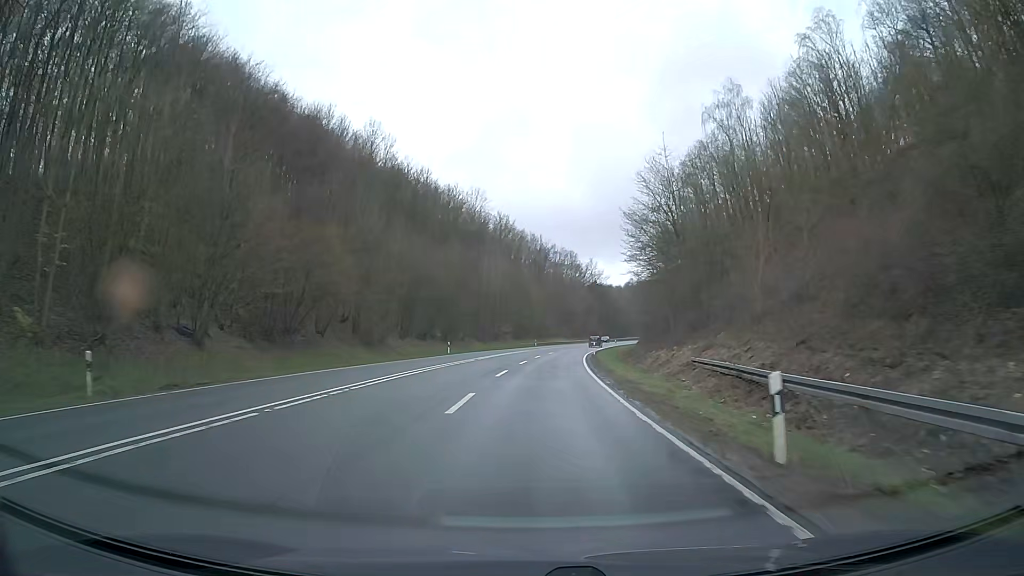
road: primary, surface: asphalt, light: Day
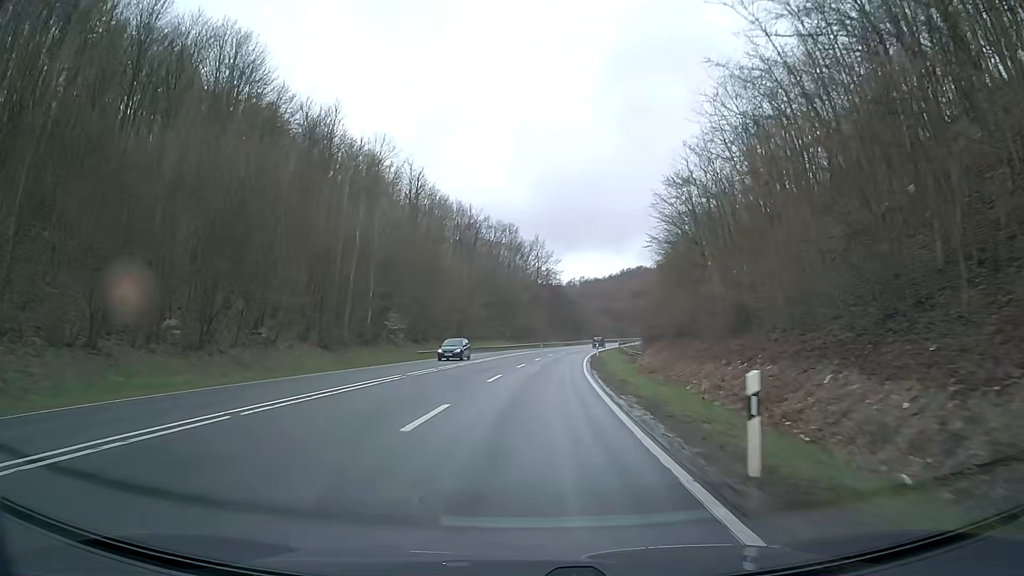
(+2.5, +50.1) m; +5°
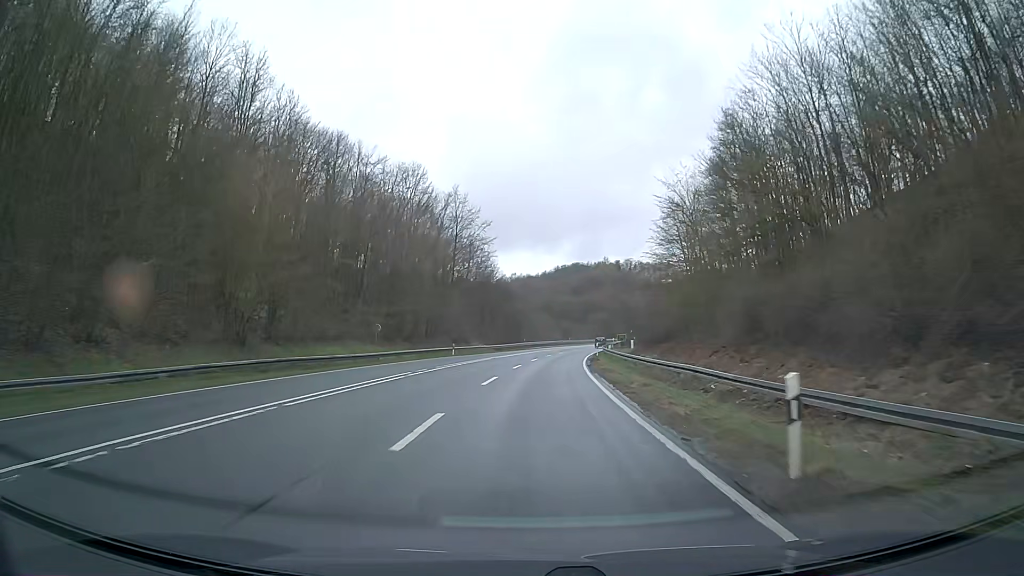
(+2.3, +50.1) m; +6°
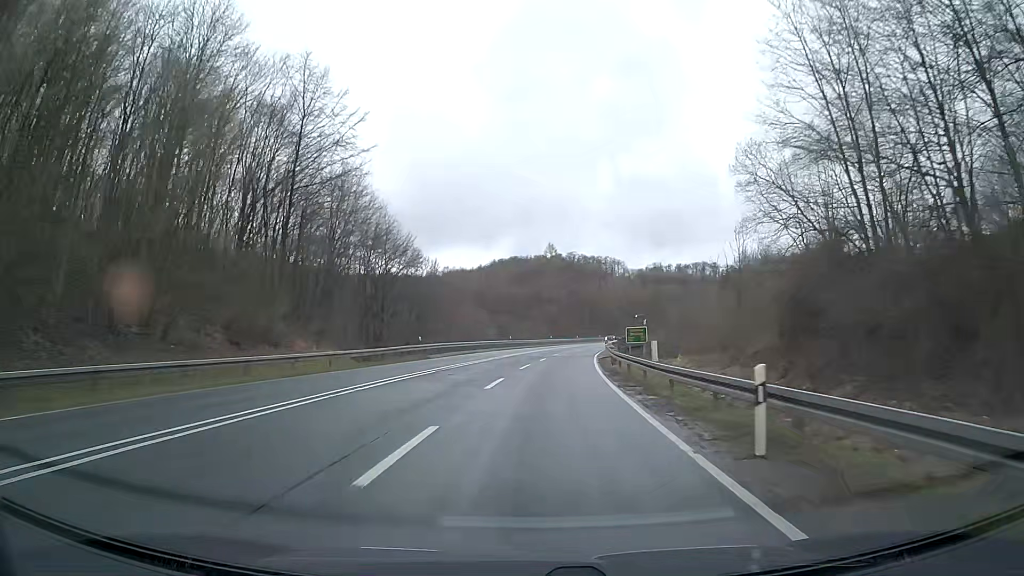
(+2.3, +50.1) m; +5°
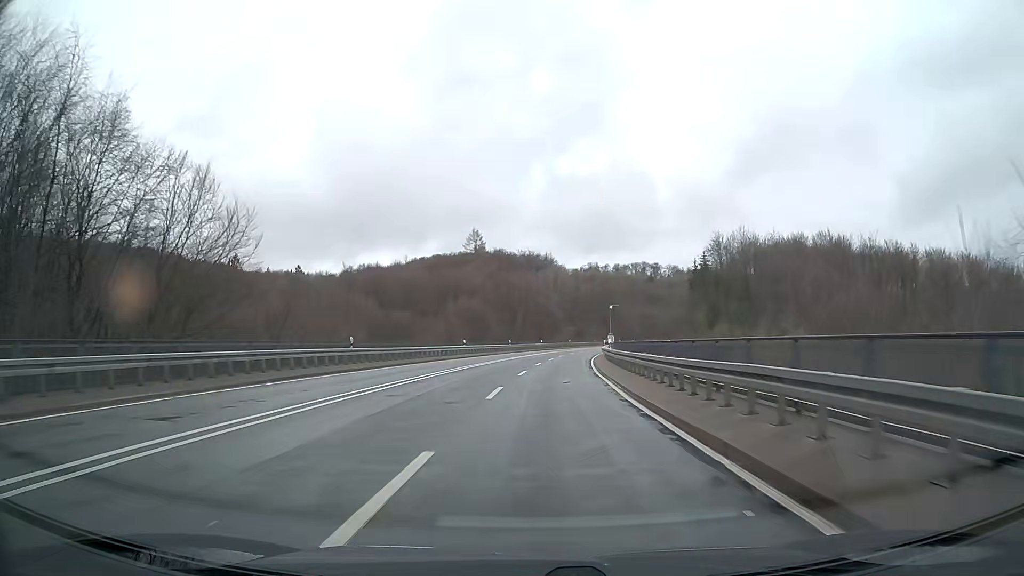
(+2.6, +50.1) m; +6°
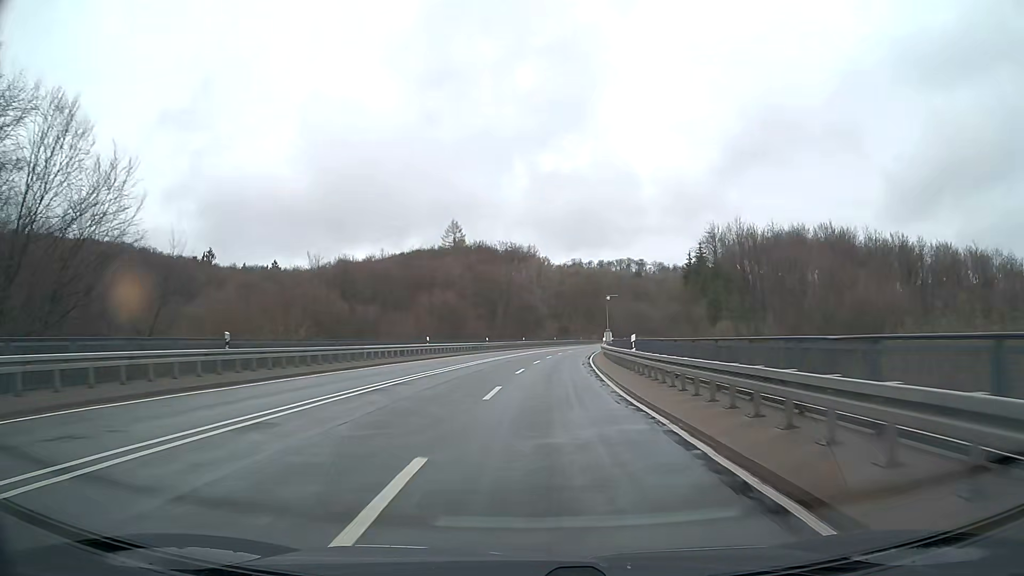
(+0.1, +12.5) m; +2°
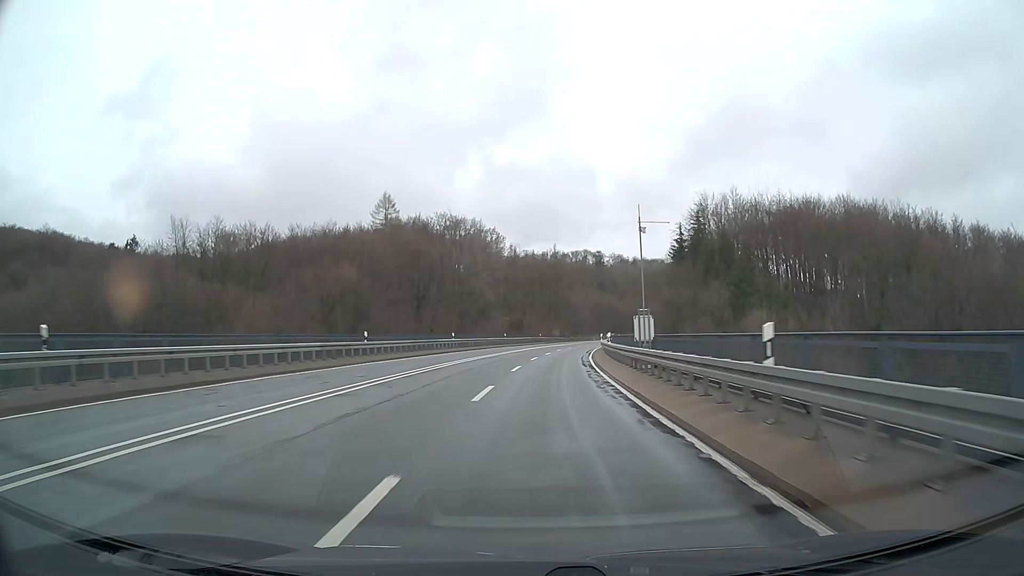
(+1.4, +37.5) m; +4°
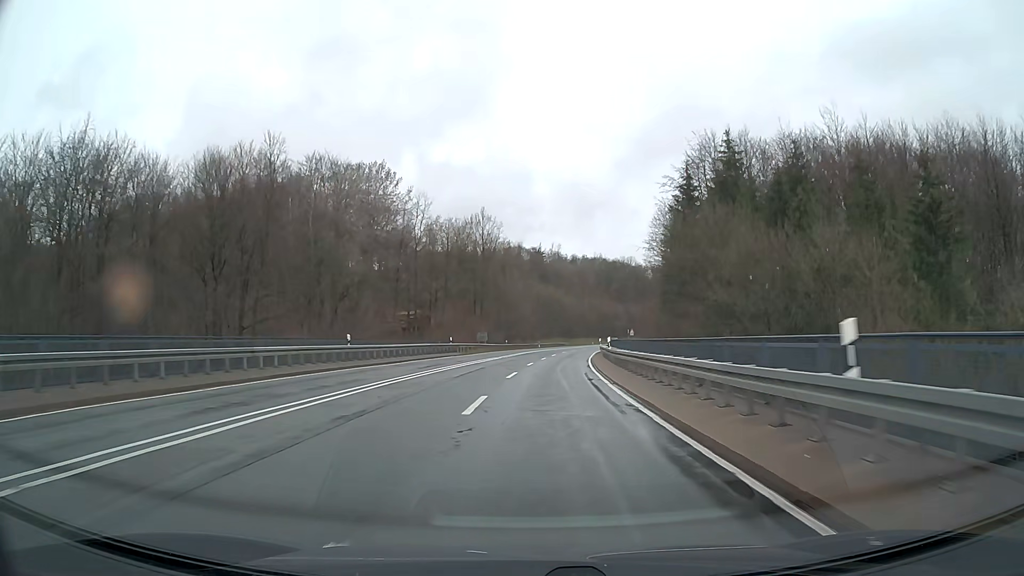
(+2.4, +50.0) m; +6°
(0, +10) (0, +20) (+1, +30) (+2, +40) (+2, +50) (+3, +60) (+5, +70) (+6, +80) (+8, +90) (+9, +99) m
